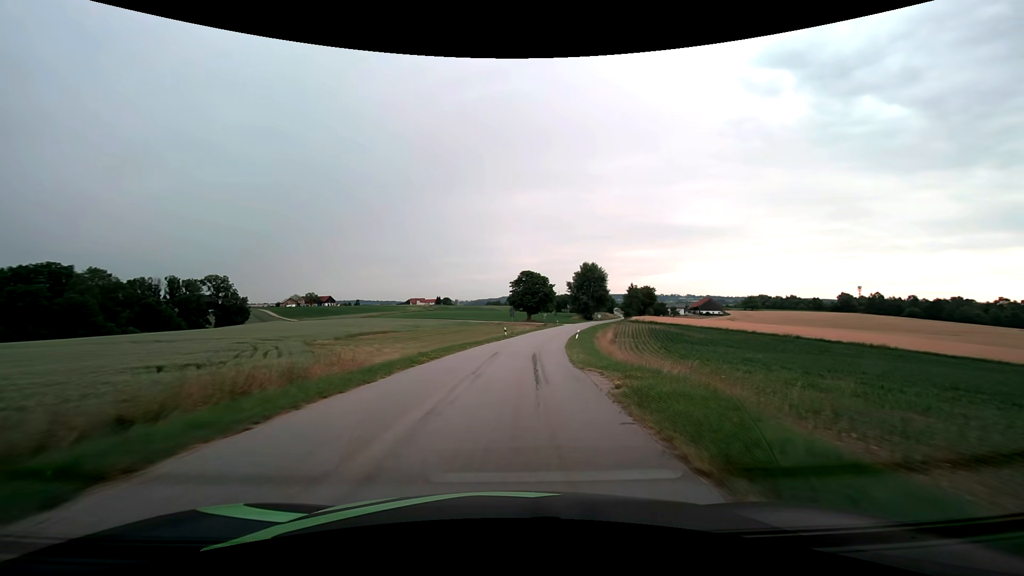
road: tertiary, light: Day
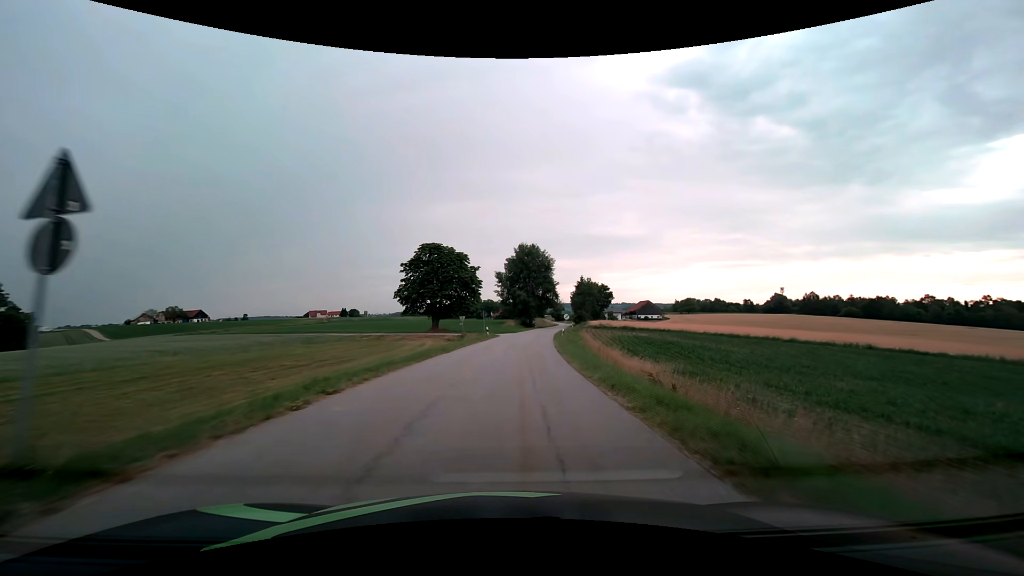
(+4.1, +50.7) m; +9°
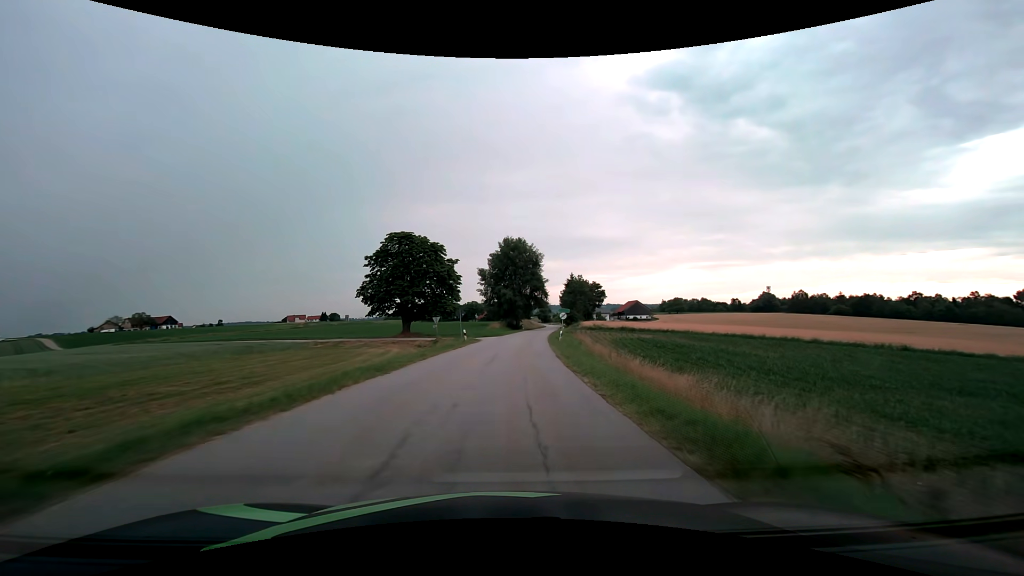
(+0.1, +10.0) m; +2°
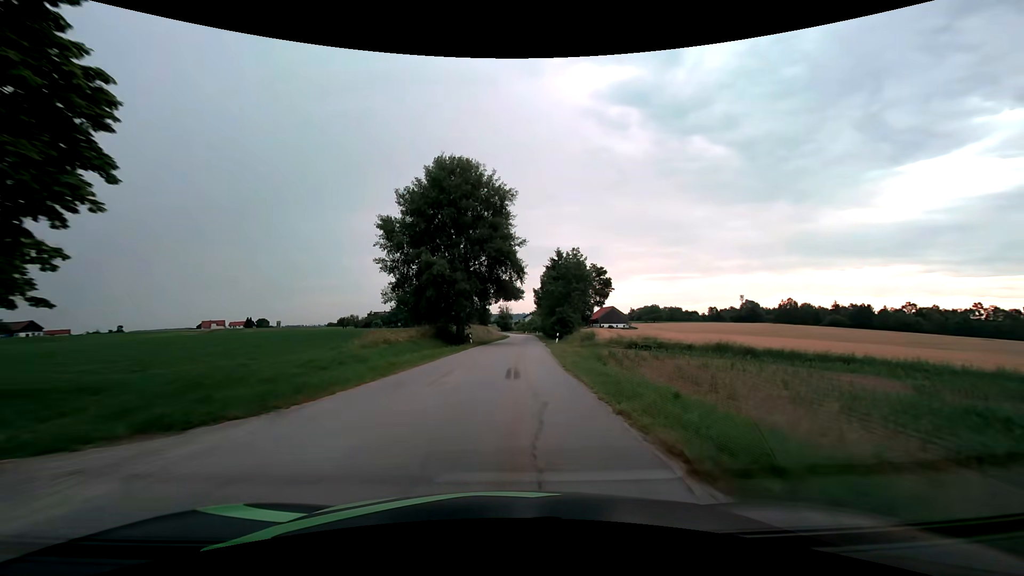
(+2.2, +49.9) m; +5°
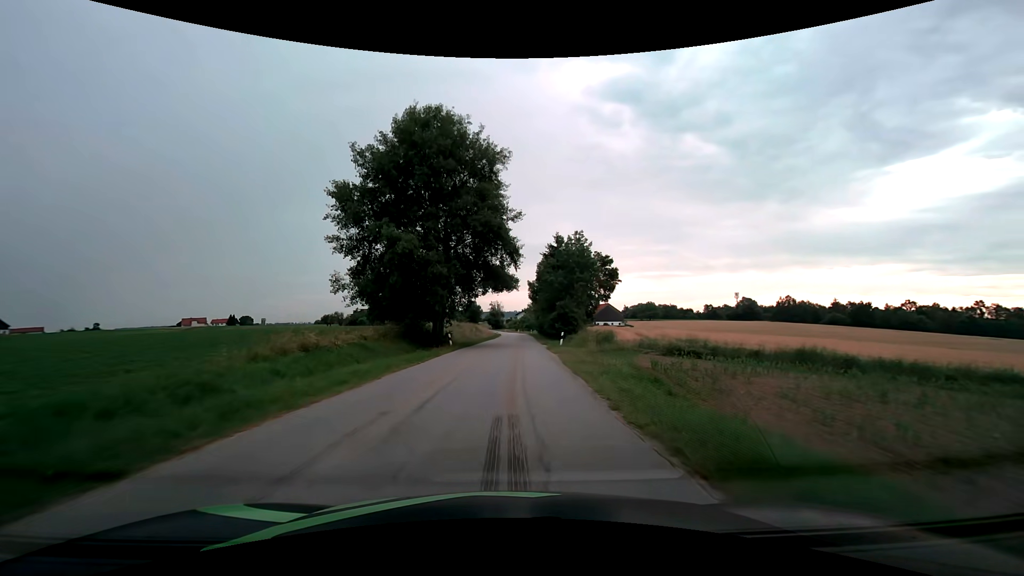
(+0.1, +10.0) m; +1°
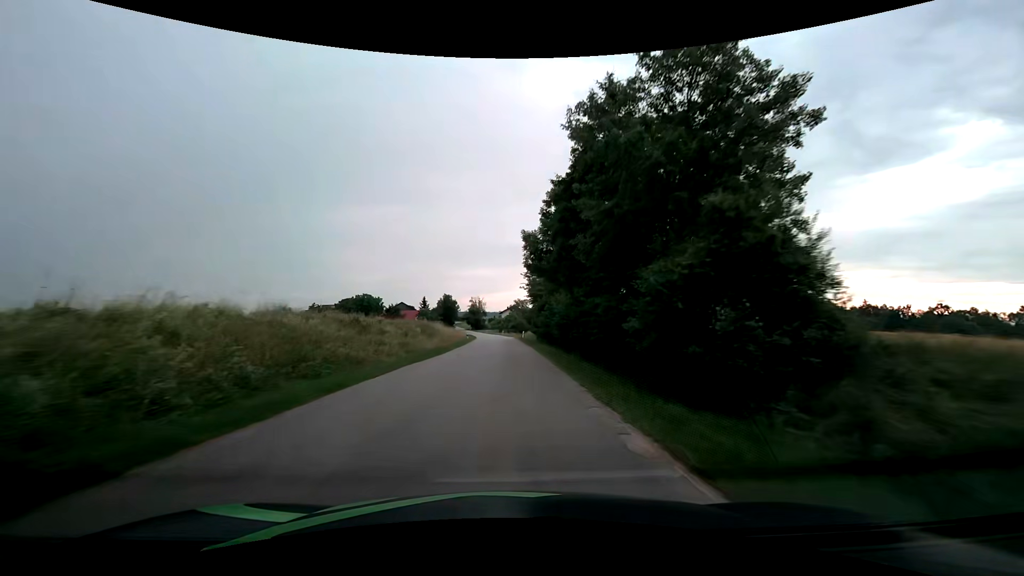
(+1.0, +40.0) m; +1°
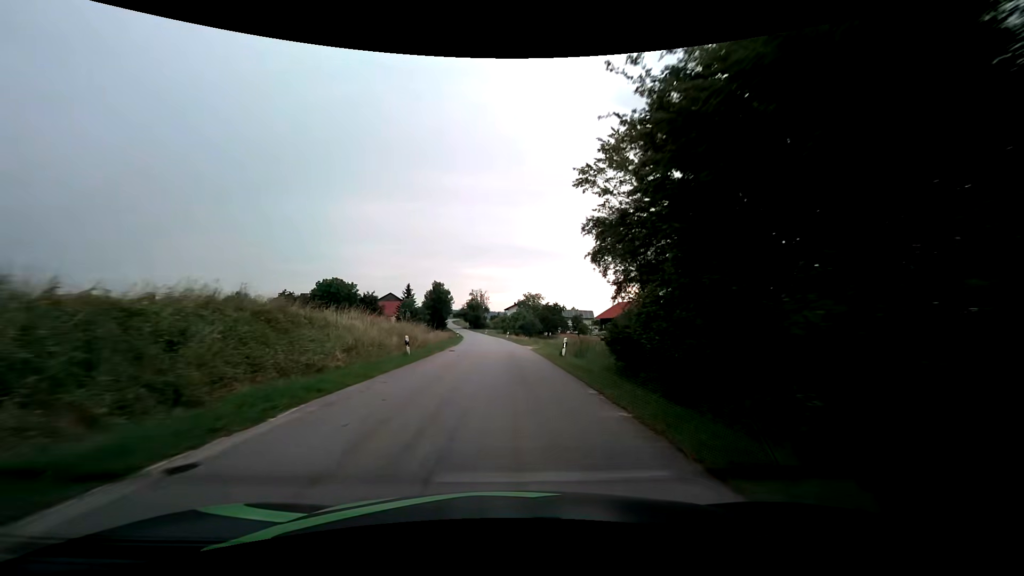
(0.0, +40.3) m; -1°
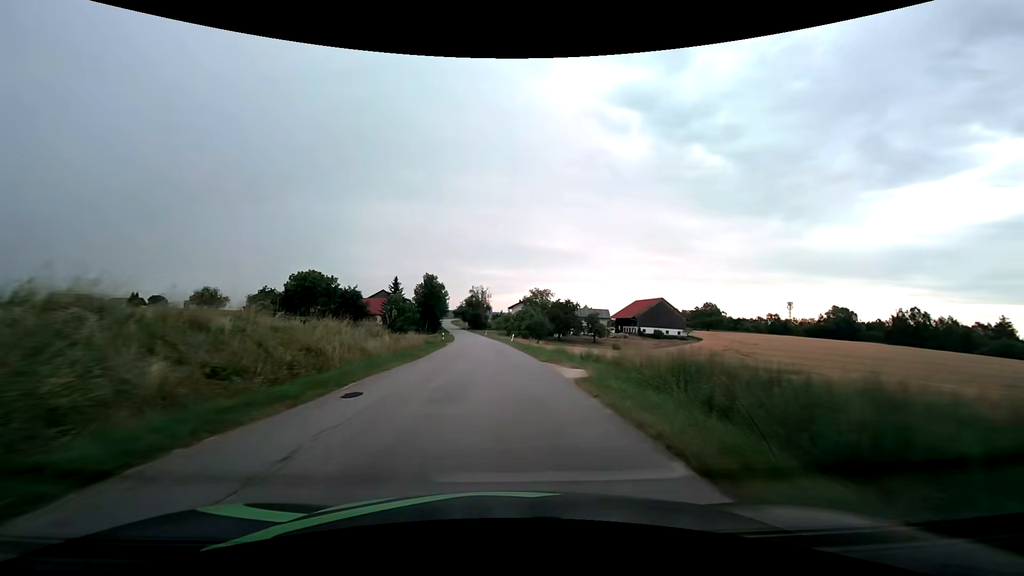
(+0.1, +20.6) m; 0°
(0, +10) (0, +20) (-1, +30) (-1, +40) (-2, +50) (-3, +60) (-4, +70) (-5, +80) (-6, +90) (-7, +100) m
